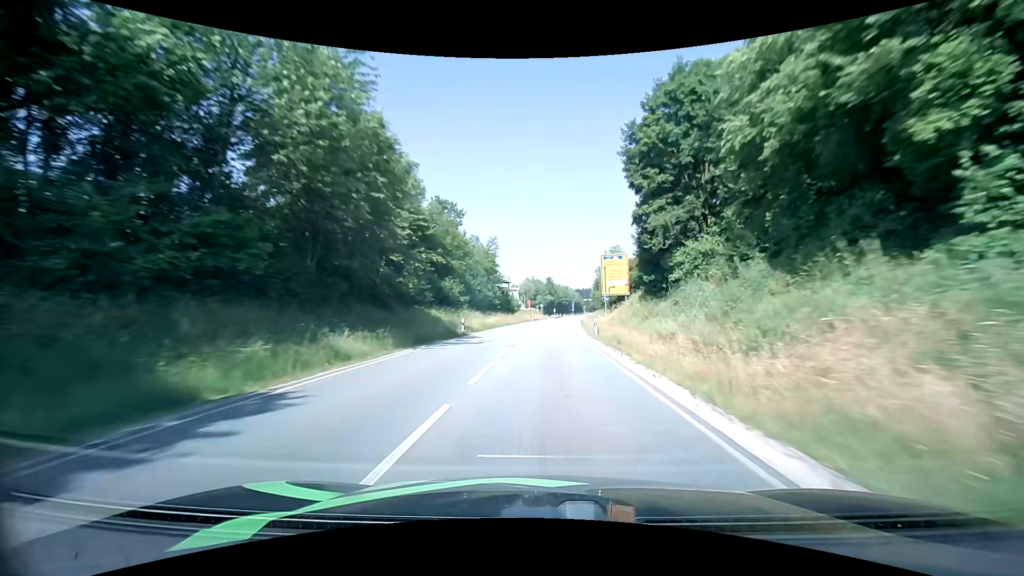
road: primary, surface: asphalt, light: Day
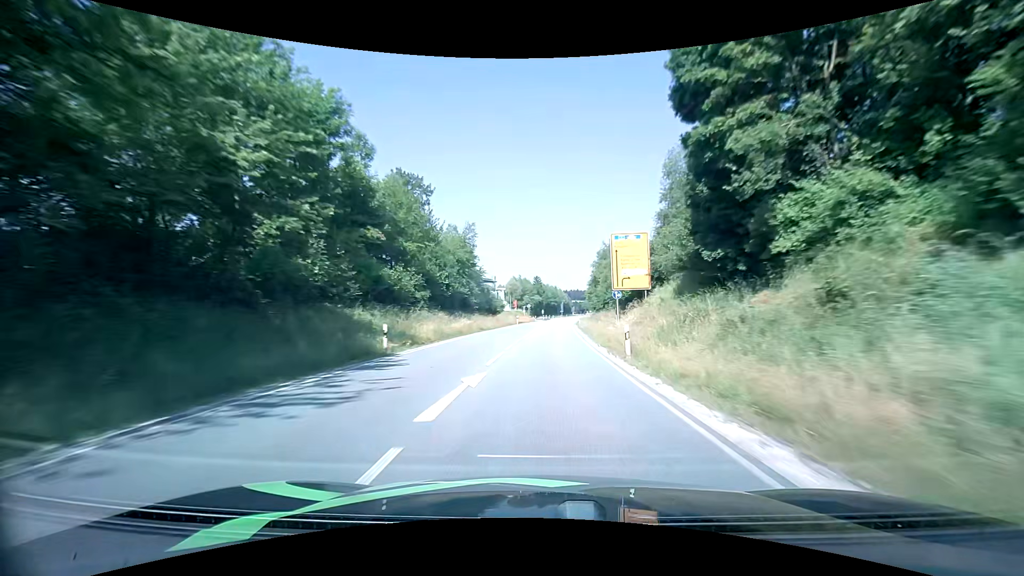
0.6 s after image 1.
(+0.2, +14.1) m; +1°
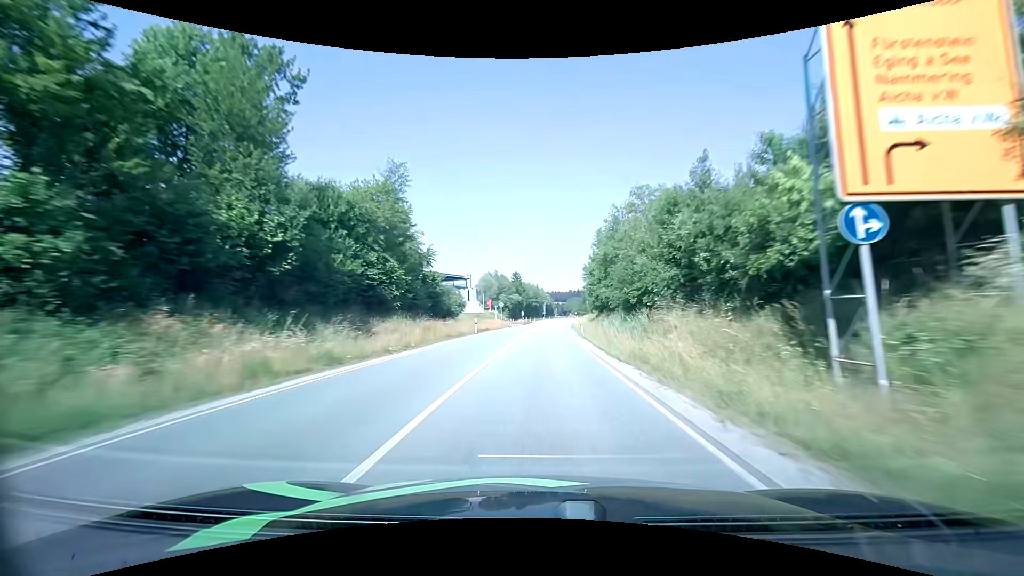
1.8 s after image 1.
(+1.0, +28.2) m; +3°
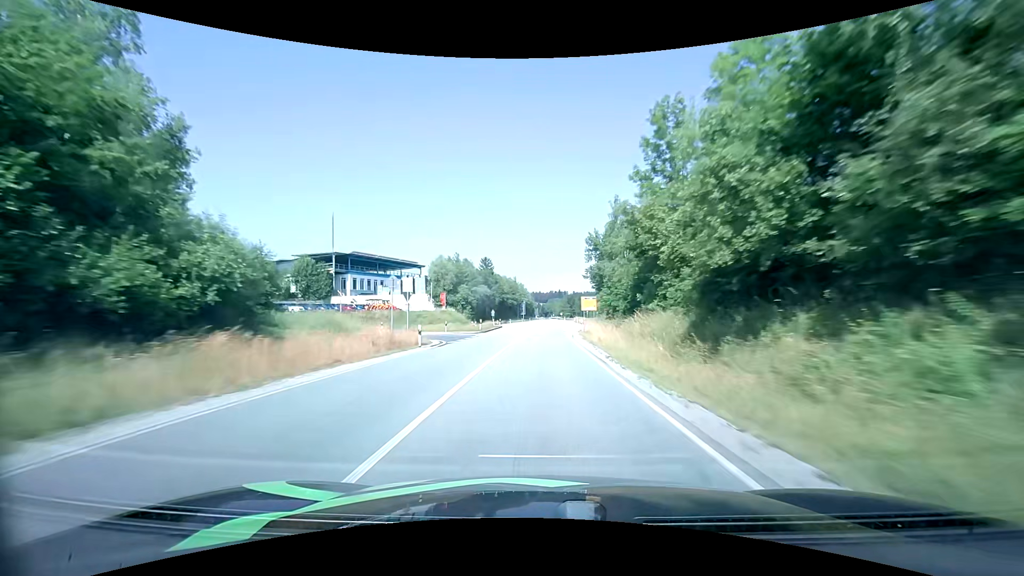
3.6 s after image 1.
(+0.9, +43.2) m; +2°
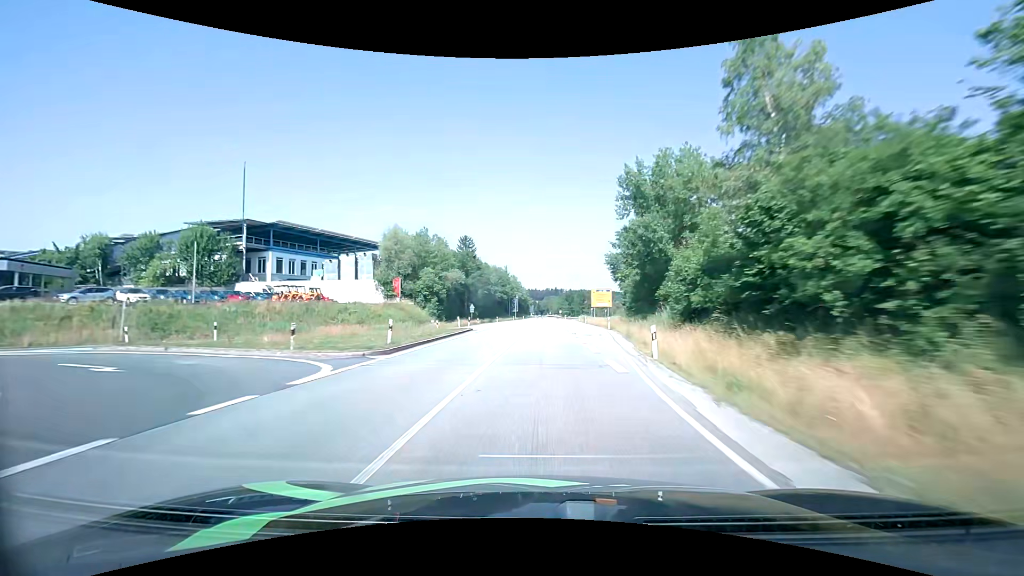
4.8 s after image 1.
(+0.2, +29.3) m; +1°
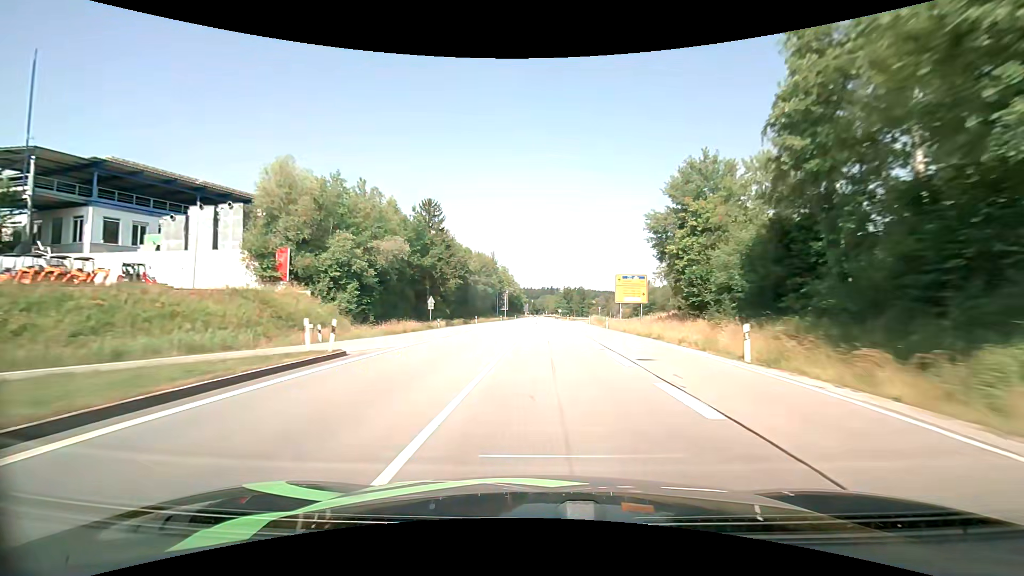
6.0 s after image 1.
(+0.1, +29.7) m; +1°
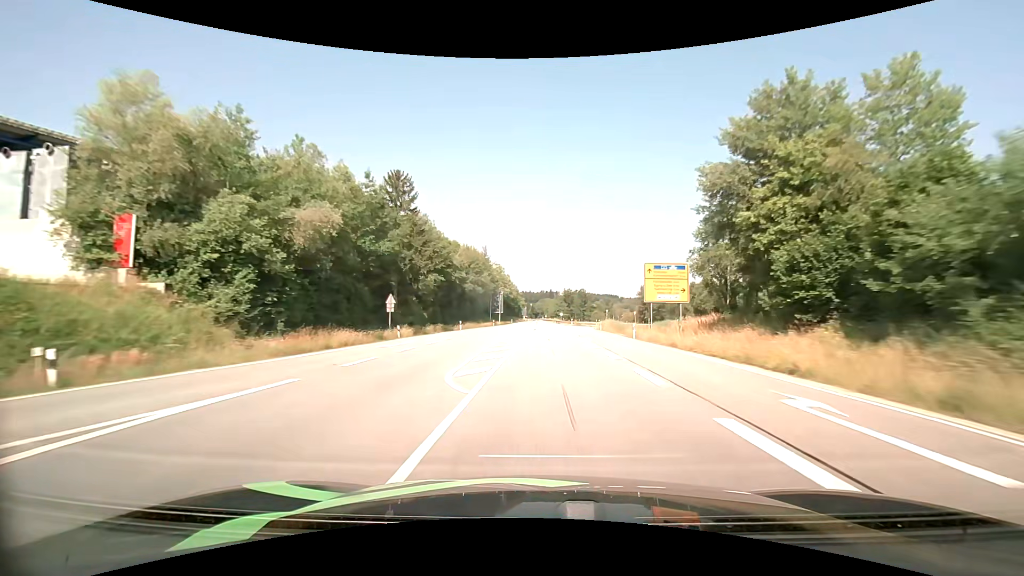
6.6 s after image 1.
(0.0, +14.9) m; 0°
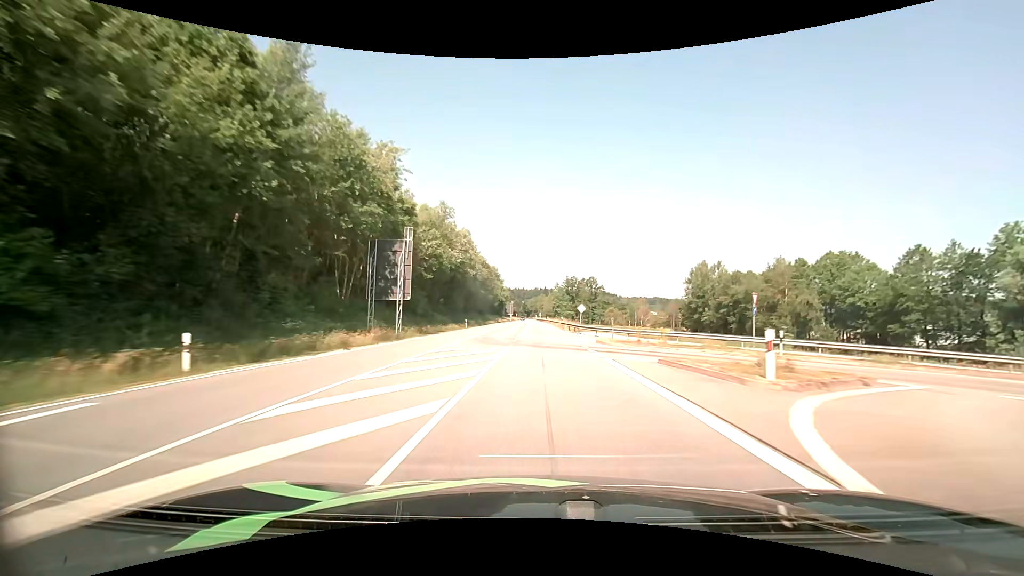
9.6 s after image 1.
(+1.0, +76.0) m; +1°
(0, +10) (0, +20) (0, +30) (0, +40) (0, +50) (0, +60) (0, +70) (0, +80) (-1, +90) (-1, +100) m
